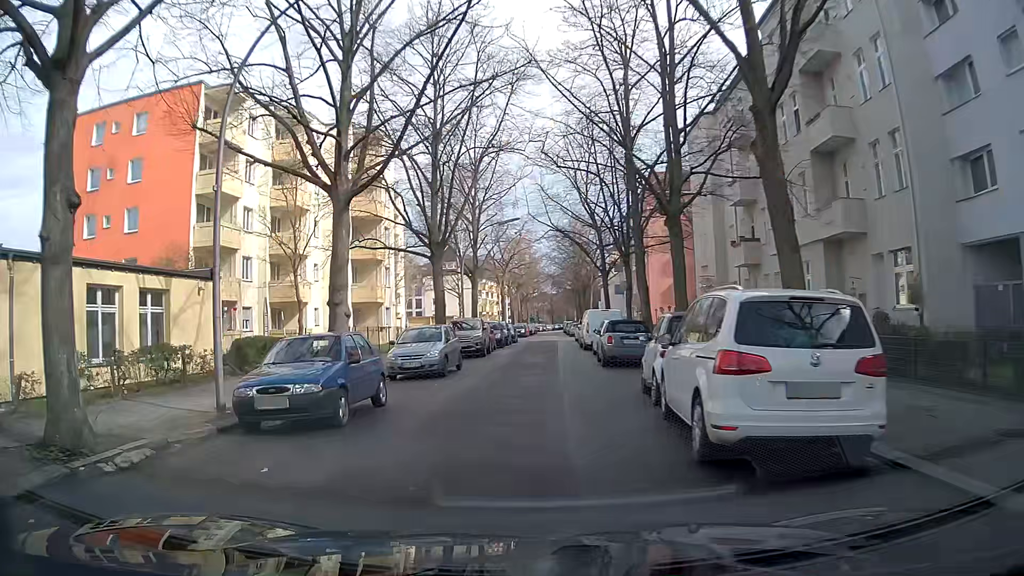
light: Day
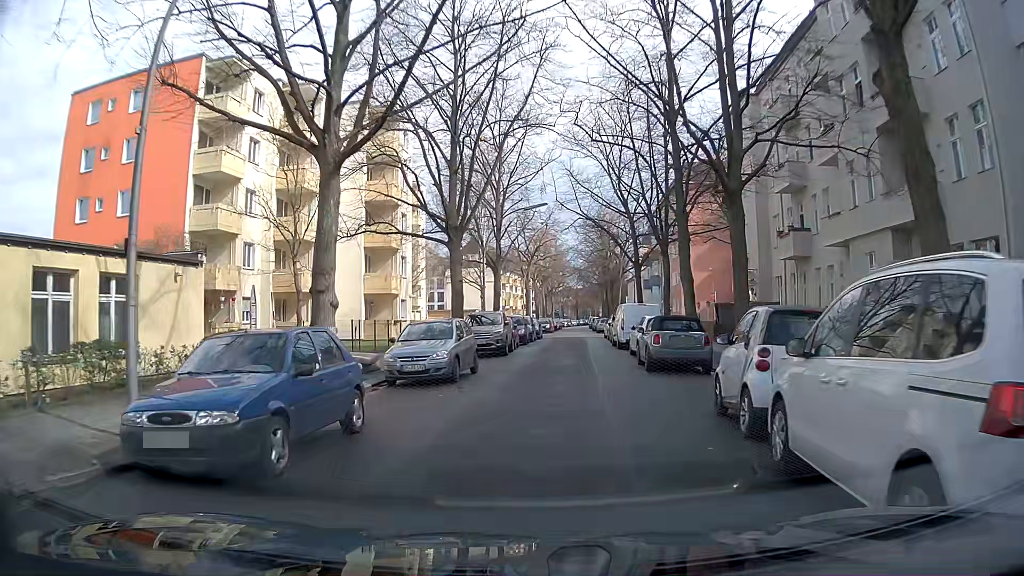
(0.0, +3.6) m; -1°
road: residential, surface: asphalt
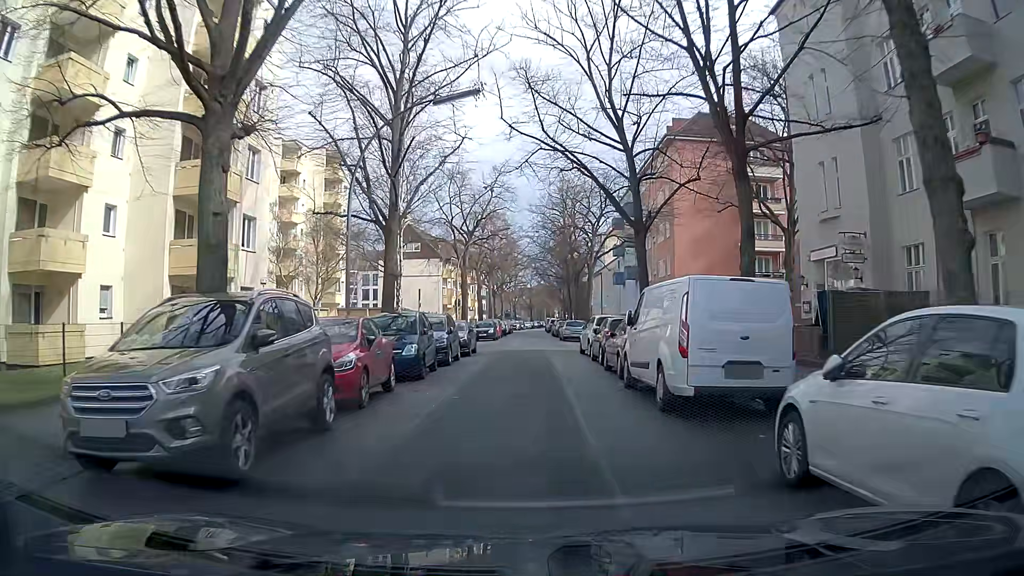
(+1.1, +19.6) m; +3°
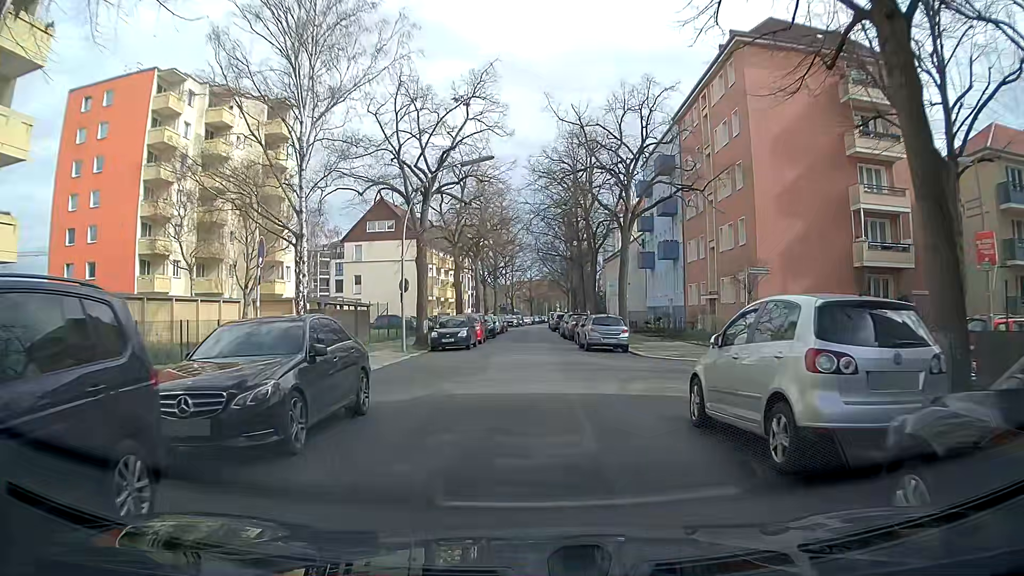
(+0.5, +19.7) m; +2°
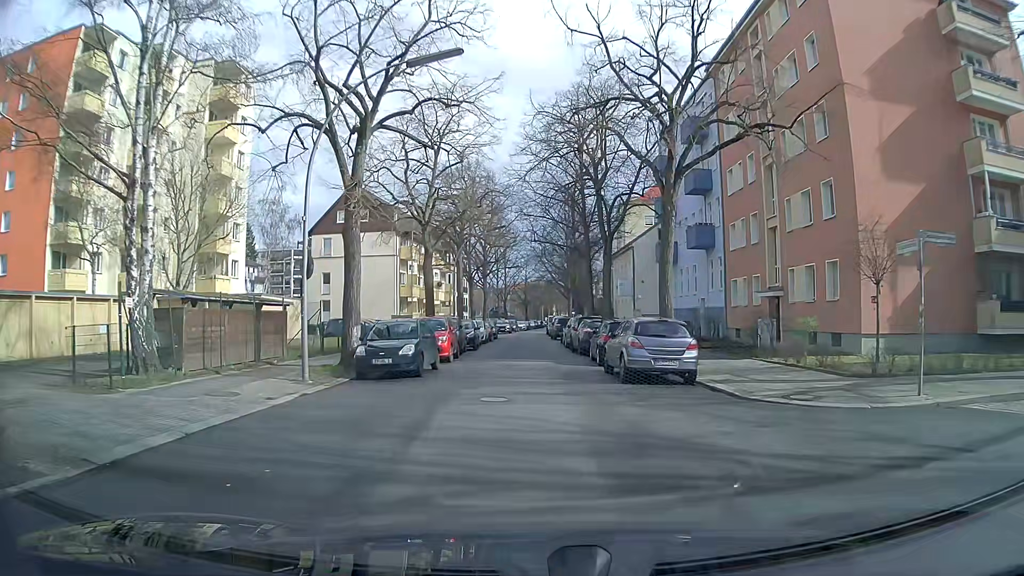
(-0.2, +11.5) m; -2°
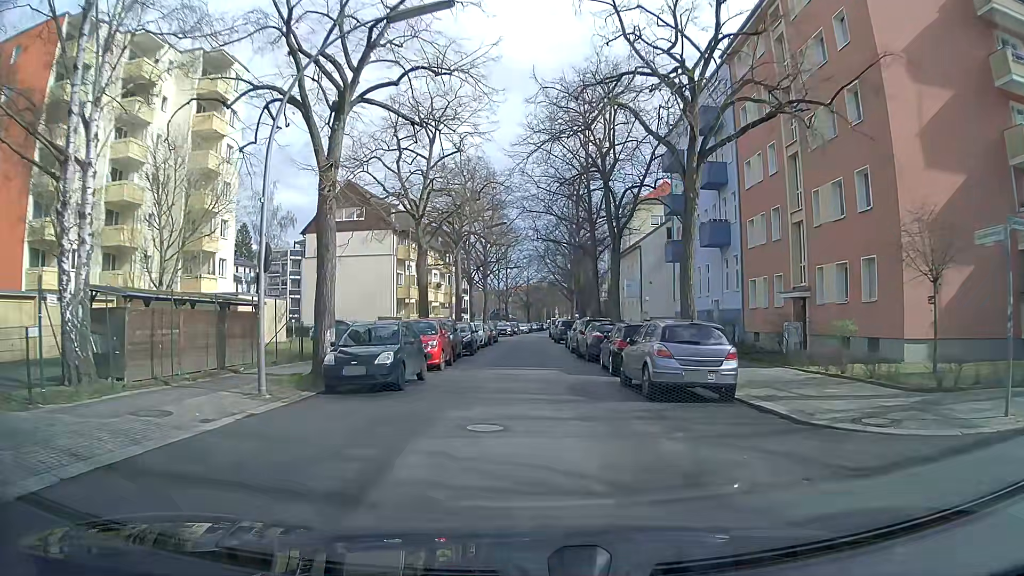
(+0.1, +2.9) m; +2°
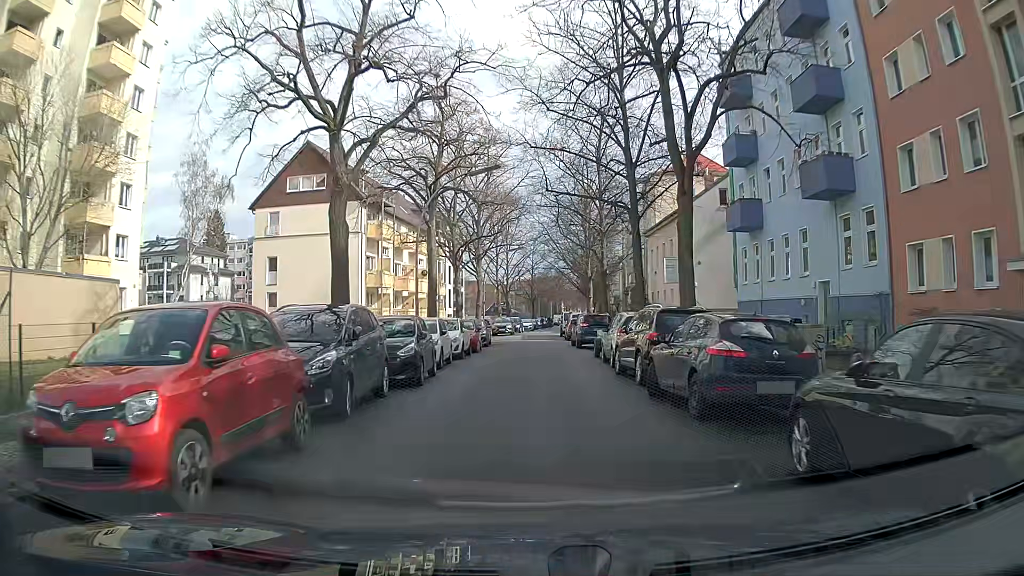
(0.0, +15.5) m; 0°
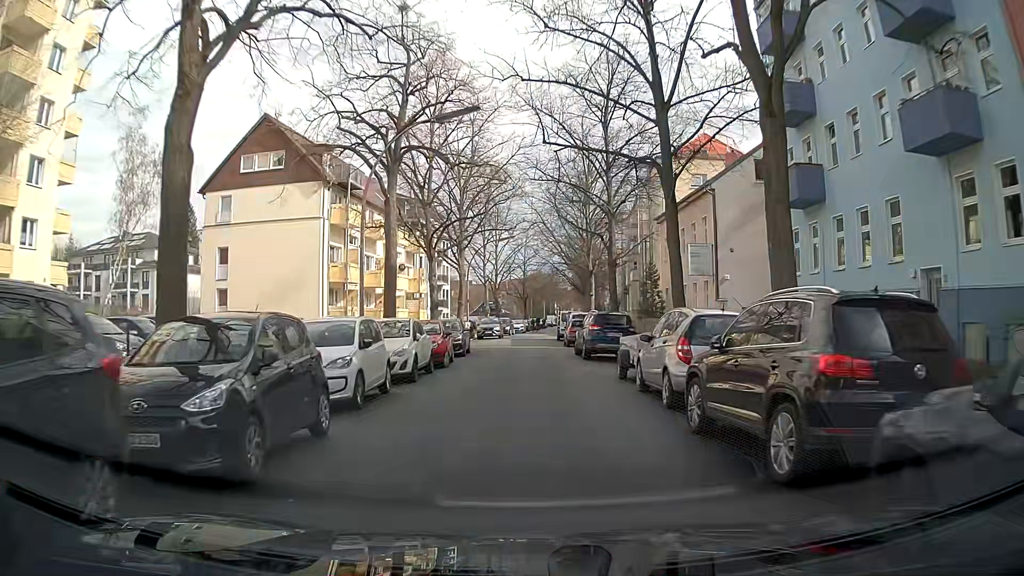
(-0.1, +8.5) m; +1°
(0, +10) (0, +20) (0, +30) (0, +40) (0, +50) (0, +60) (+1, +70) (+2, +80) (+2, +90) (+3, +100) m
